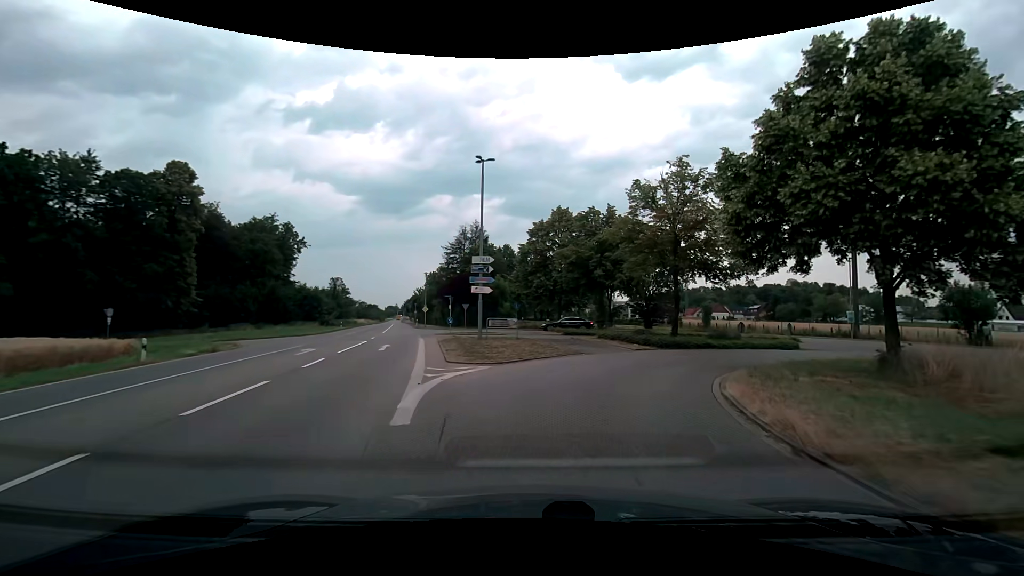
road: unclassified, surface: asphalt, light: Day
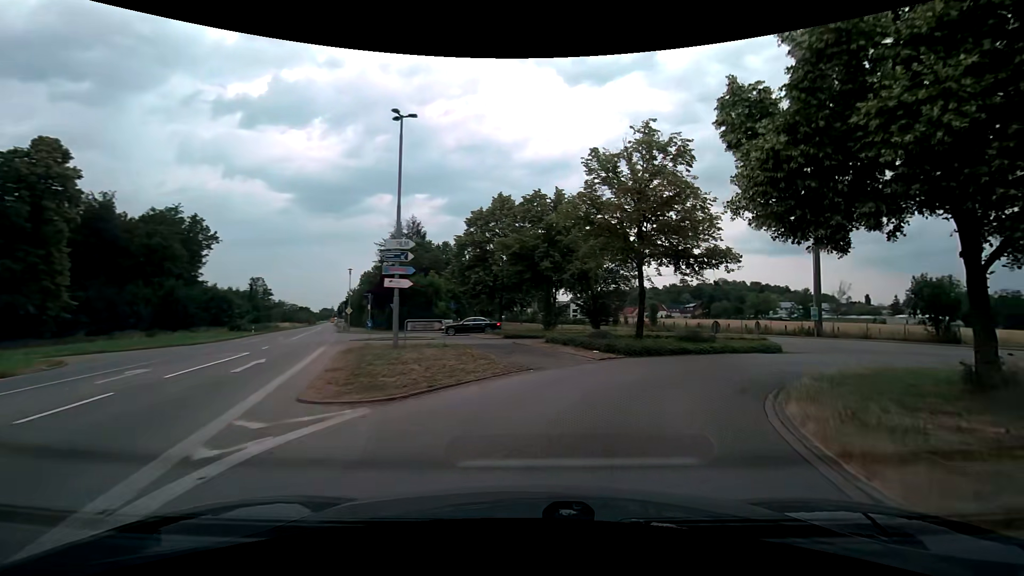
(+0.4, +5.8) m; +8°
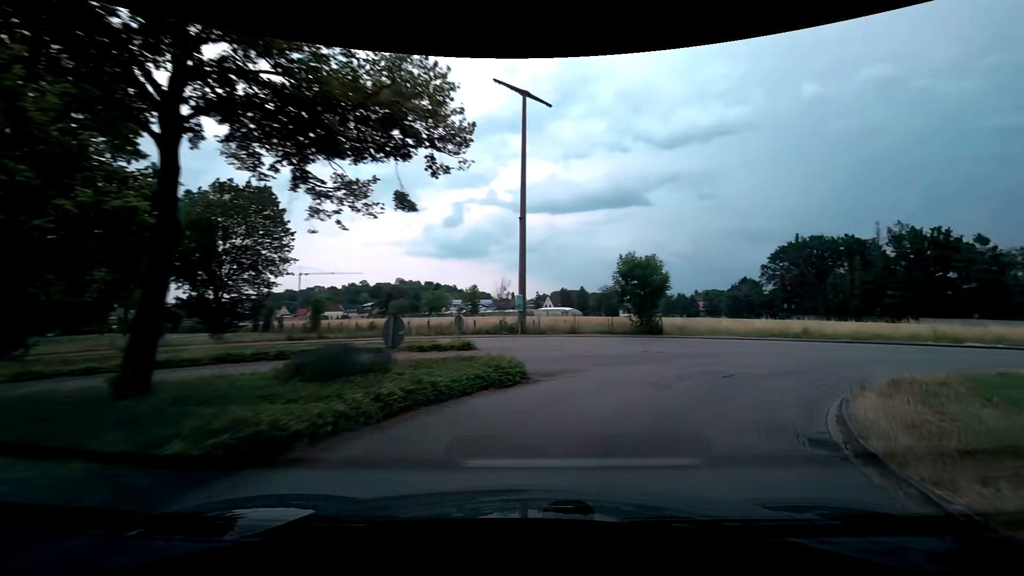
(+4.2, +15.2) m; +35°
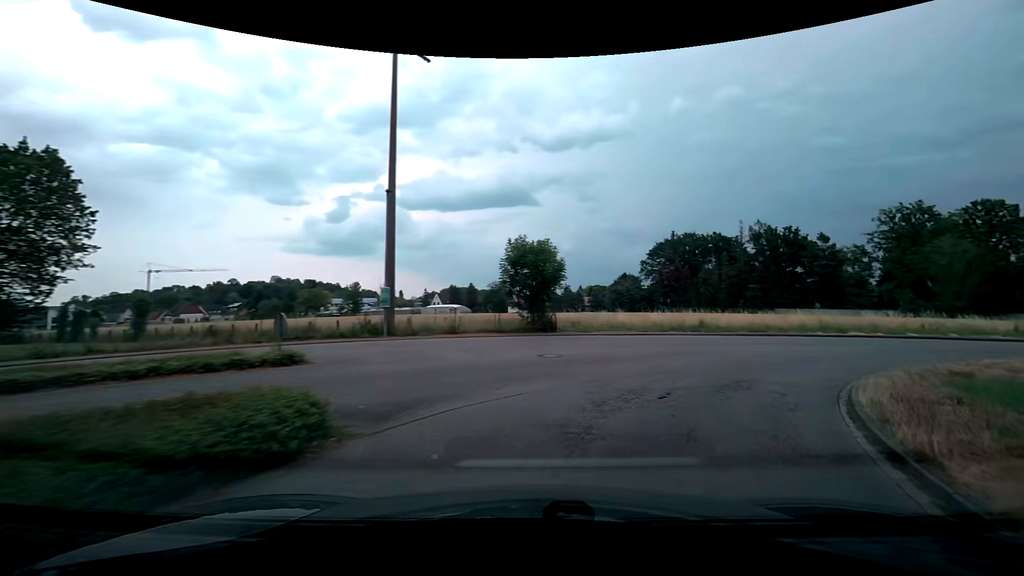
(+0.5, +4.9) m; +14°
